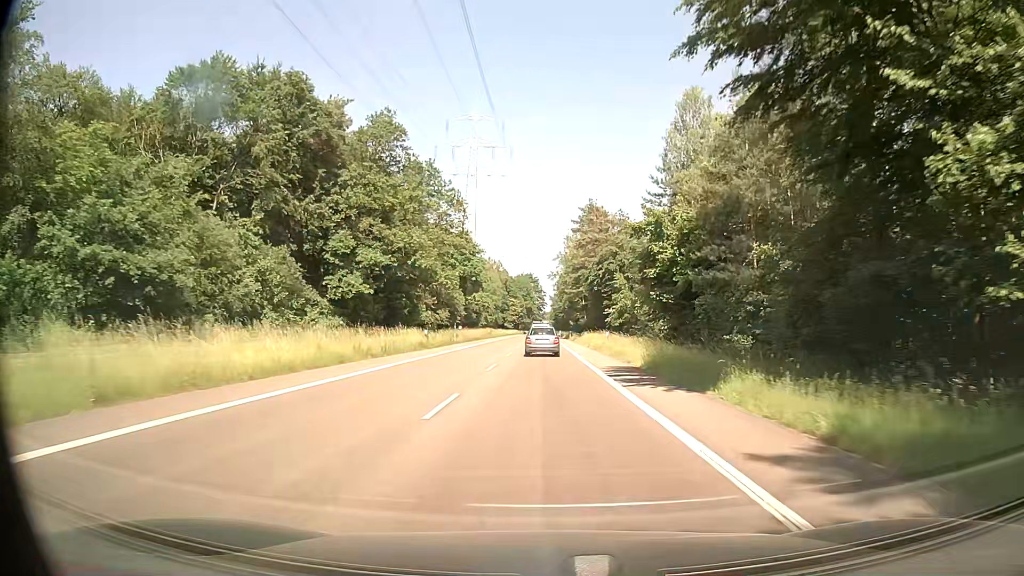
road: secondary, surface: asphalt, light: Day
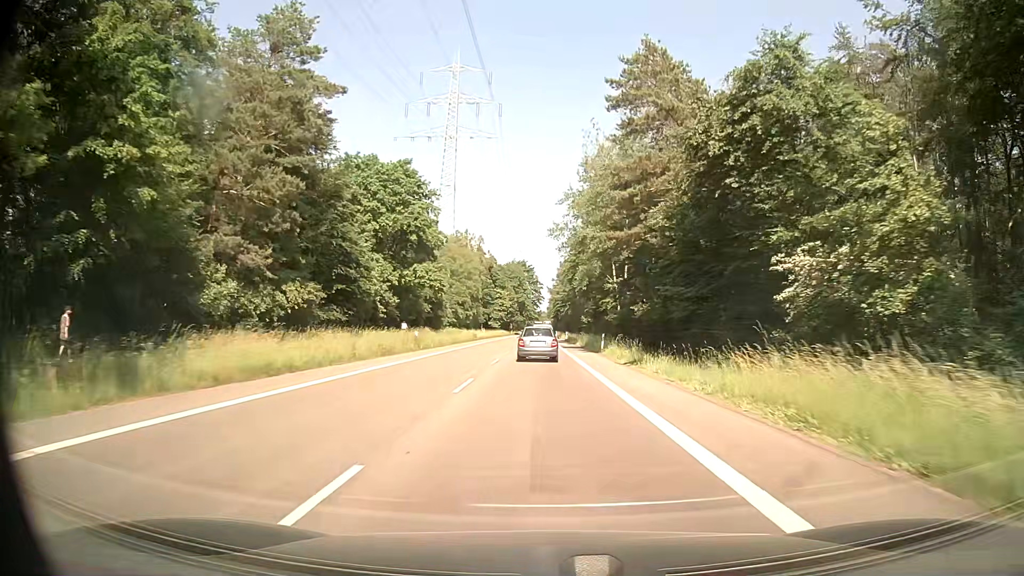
(+0.1, +52.8) m; 0°
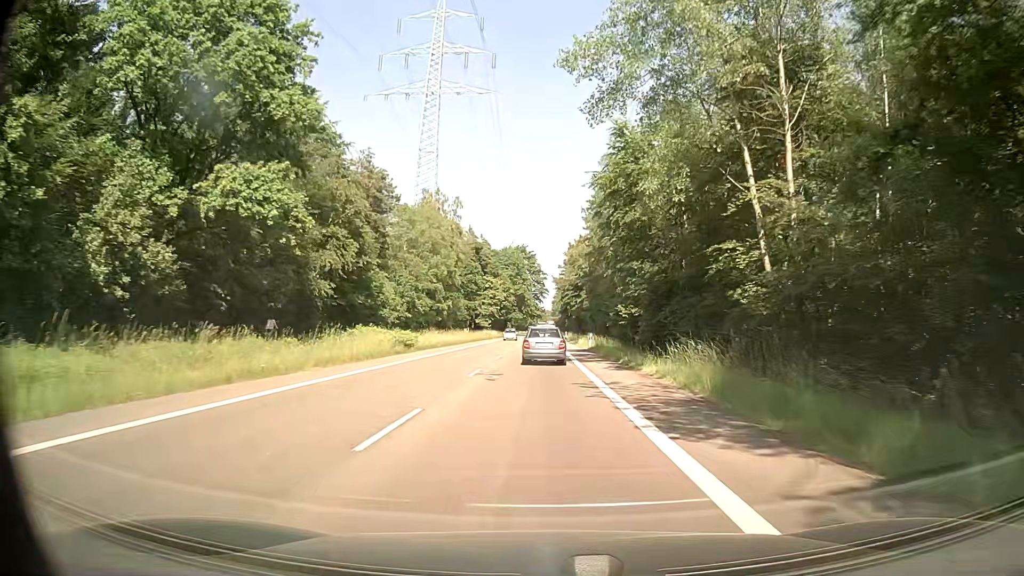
(+0.1, +40.9) m; 0°
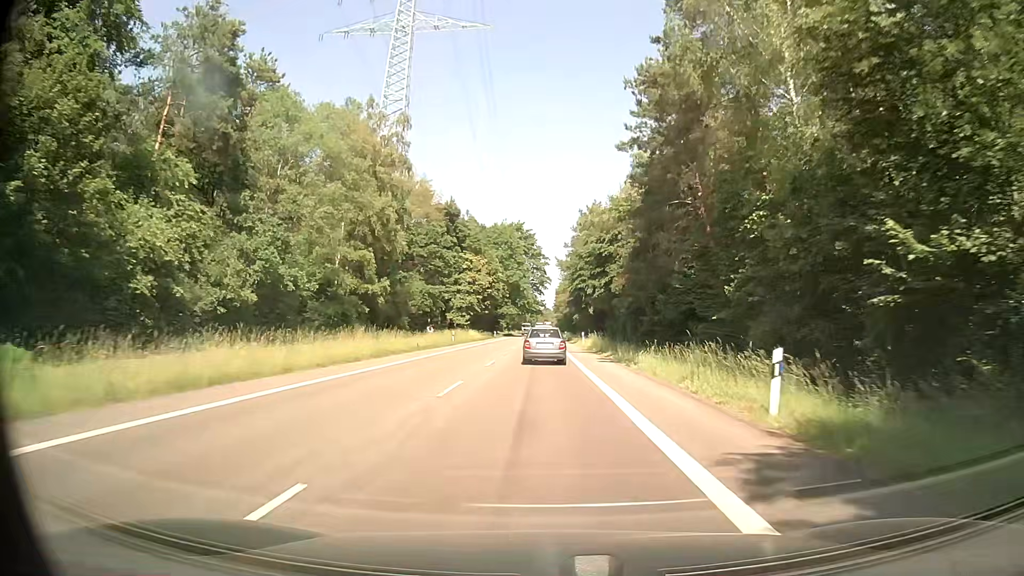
(+0.1, +39.7) m; 0°
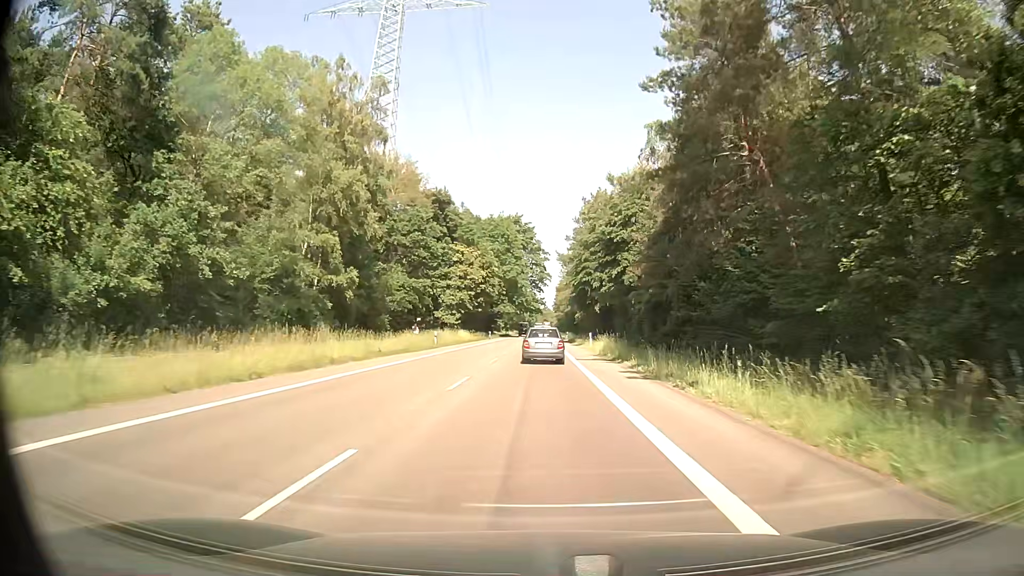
(0.0, +9.7) m; 0°
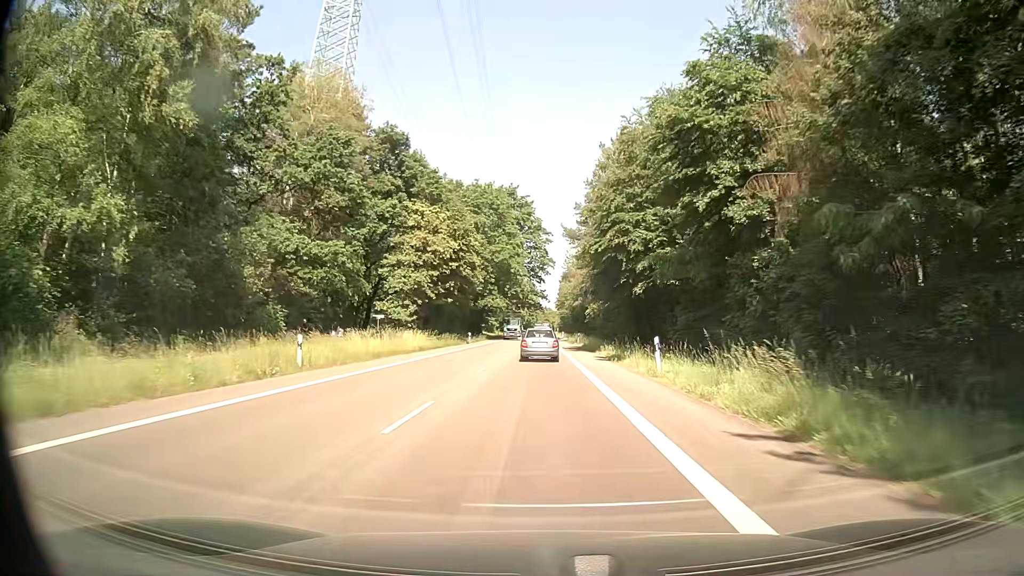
(+0.1, +29.0) m; +1°
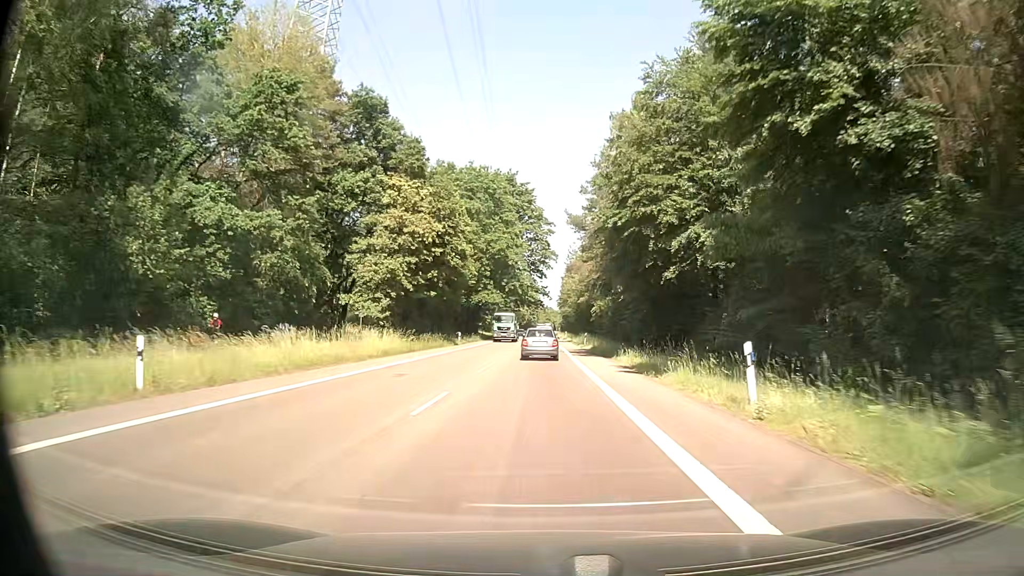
(-0.1, +9.7) m; -1°
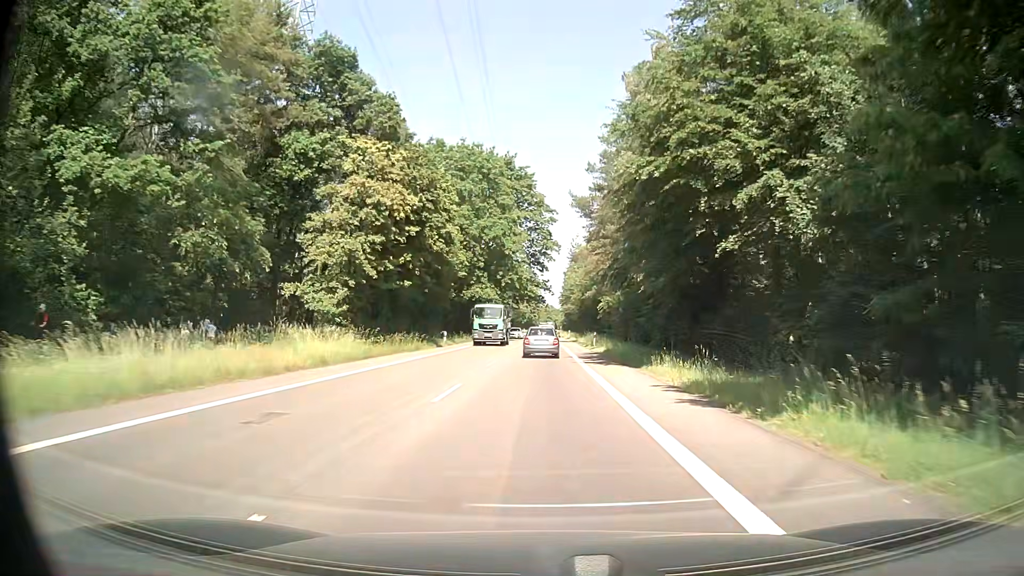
(0.0, +9.7) m; 0°
(0, +10) (0, +20) (0, +30) (0, +40) (0, +50) (0, +60) (0, +70) (+1, +80) (+1, +90) (+1, +100) m
